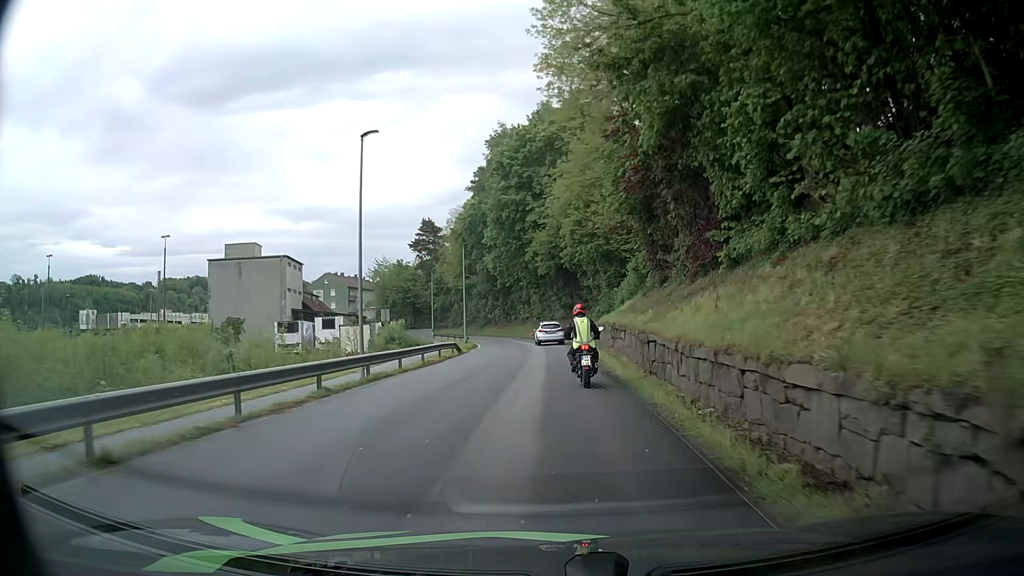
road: residential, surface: asphalt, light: Day
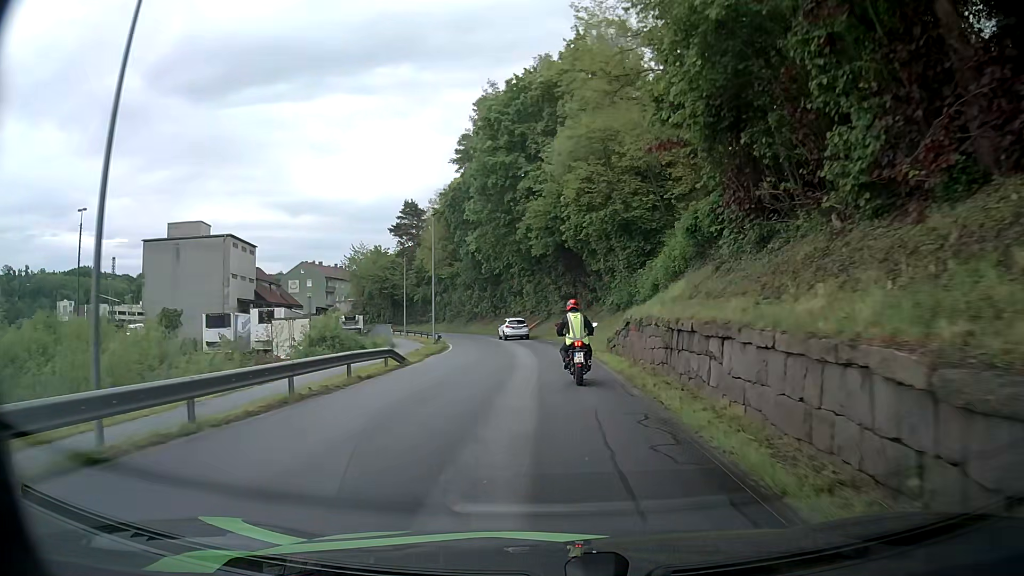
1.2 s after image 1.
(+0.2, +13.6) m; +1°
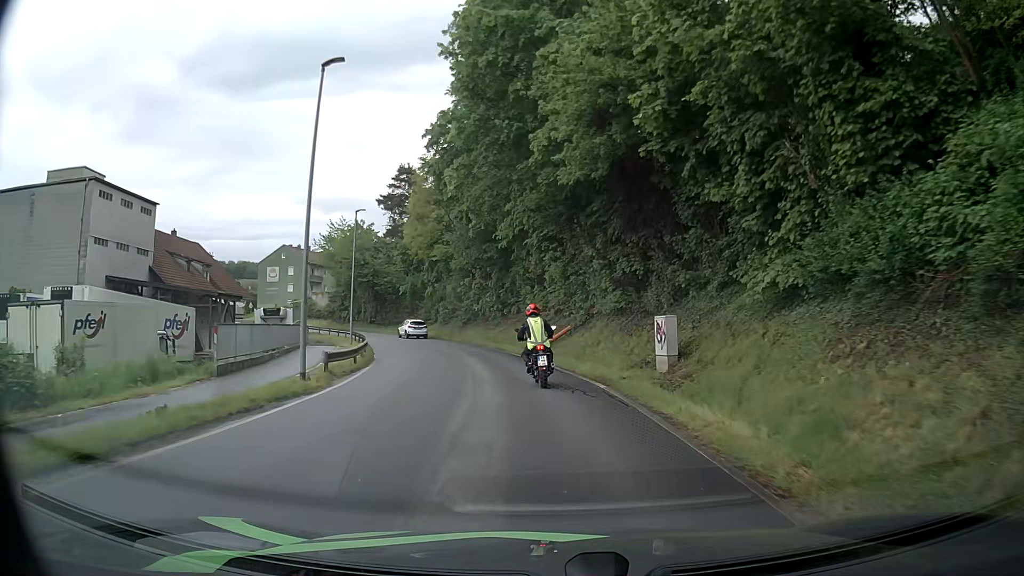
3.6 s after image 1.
(-0.5, +25.6) m; -4°
(0, +10) (-1, +20) (-2, +30) (-5, +40) (-7, +49) (-11, +58) (-17, +67) (-23, +75) (-30, +82) (-37, +89) m
